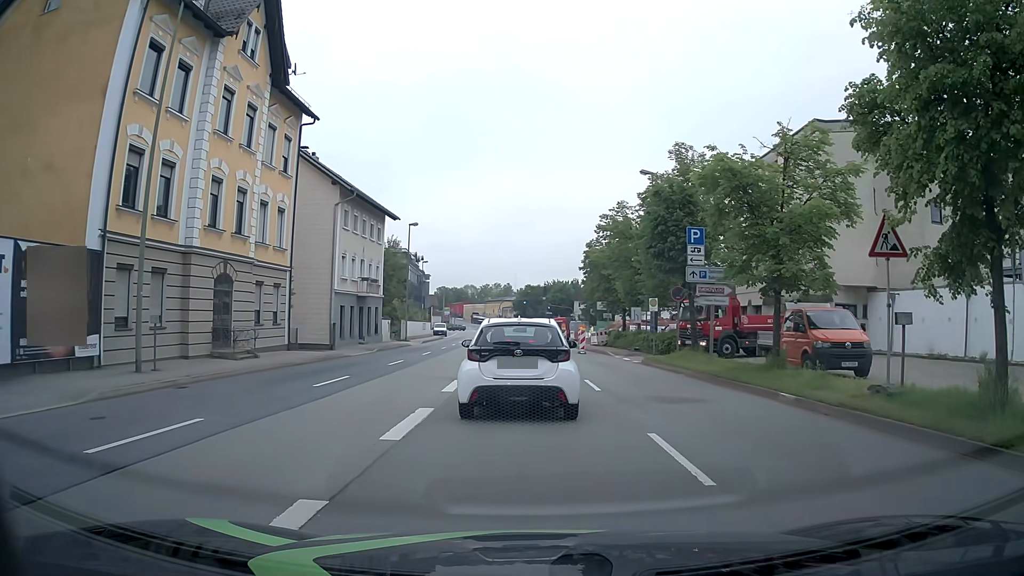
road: primary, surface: asphalt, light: Day
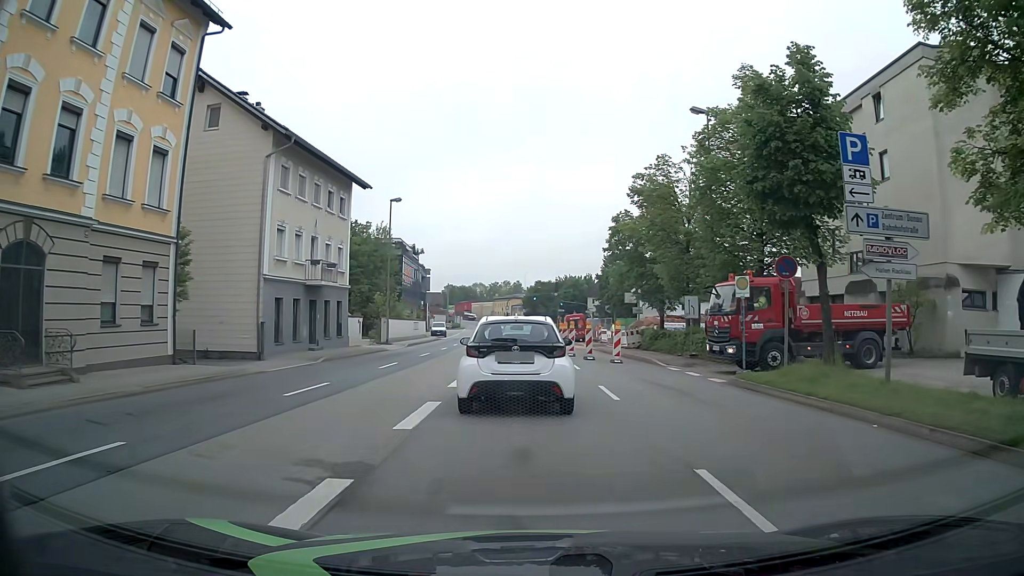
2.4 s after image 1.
(-0.2, +11.6) m; -1°
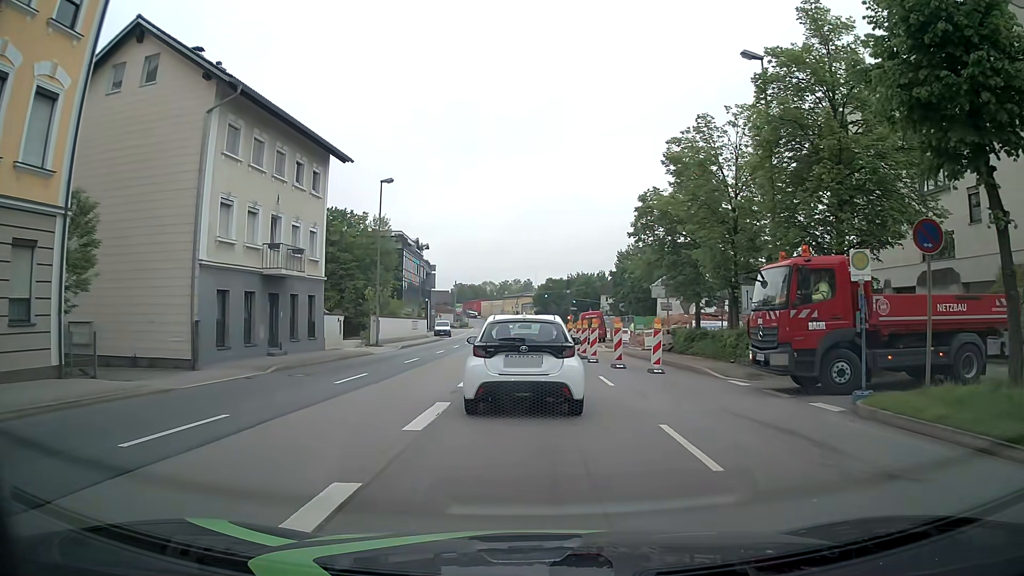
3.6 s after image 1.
(-0.1, +6.2) m; -2°
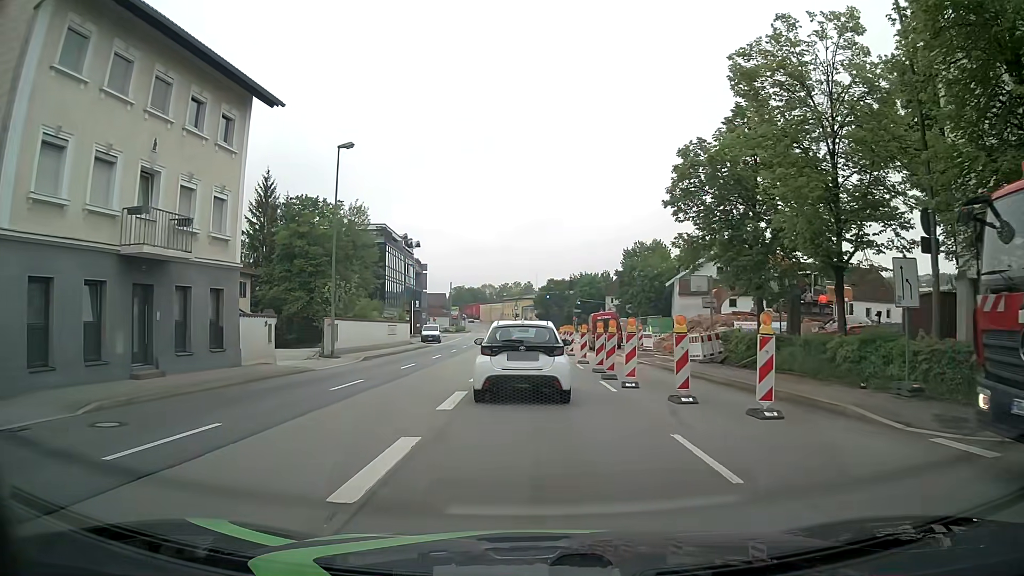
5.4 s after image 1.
(+0.2, +9.5) m; +1°
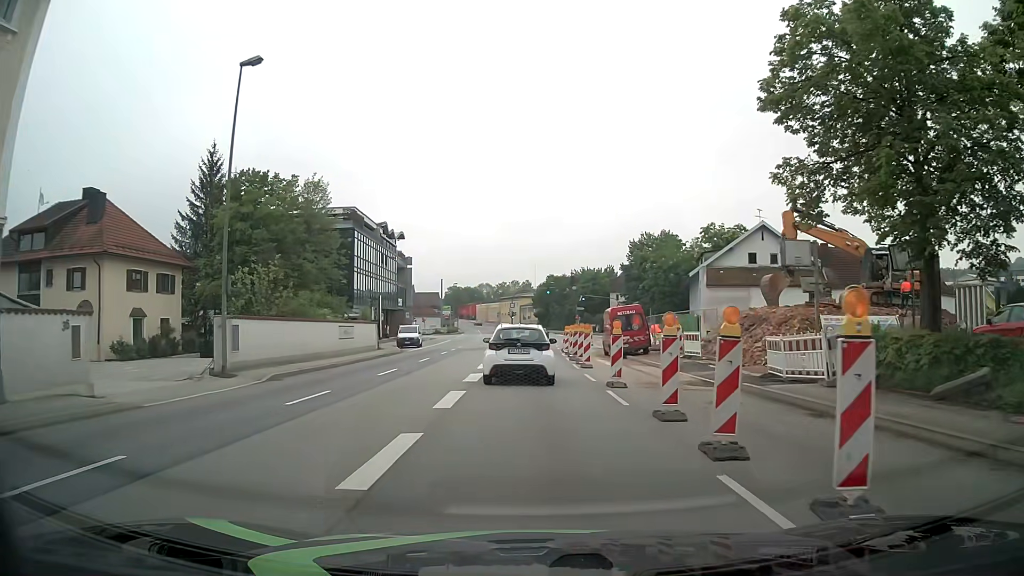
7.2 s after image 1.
(+0.1, +11.7) m; 0°
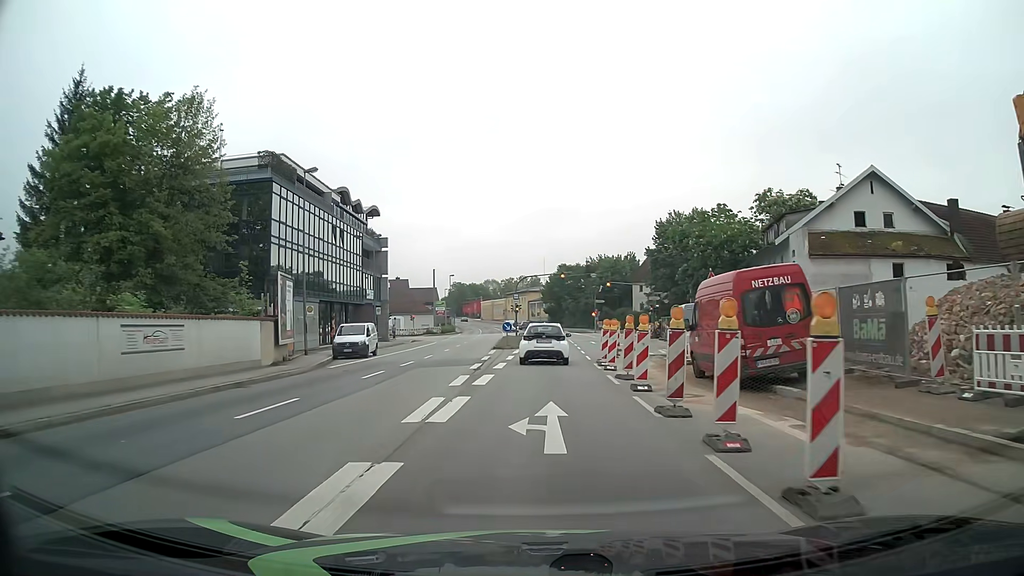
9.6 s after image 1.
(+0.1, +20.6) m; 0°
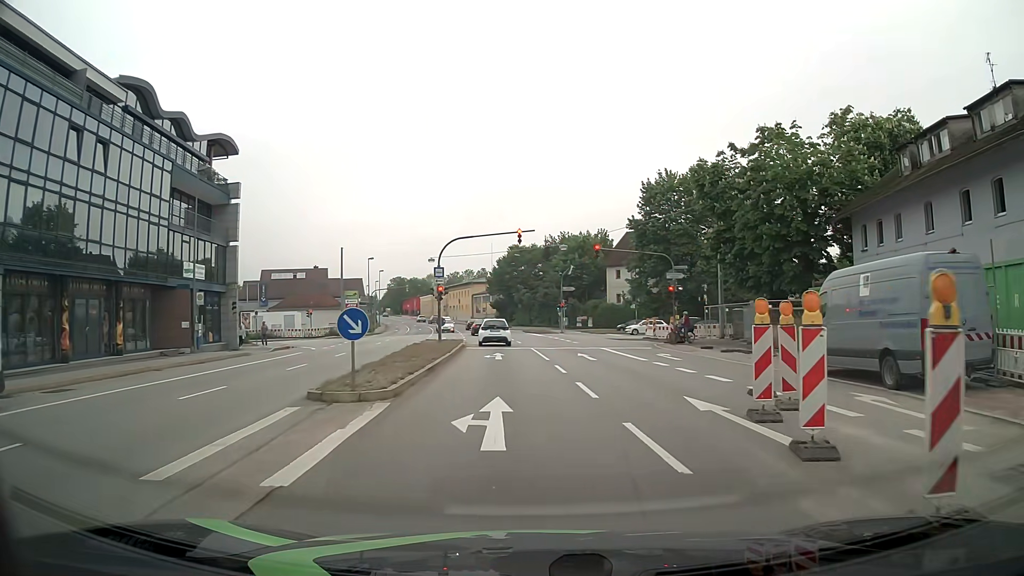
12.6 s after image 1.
(+0.5, +28.1) m; +4°
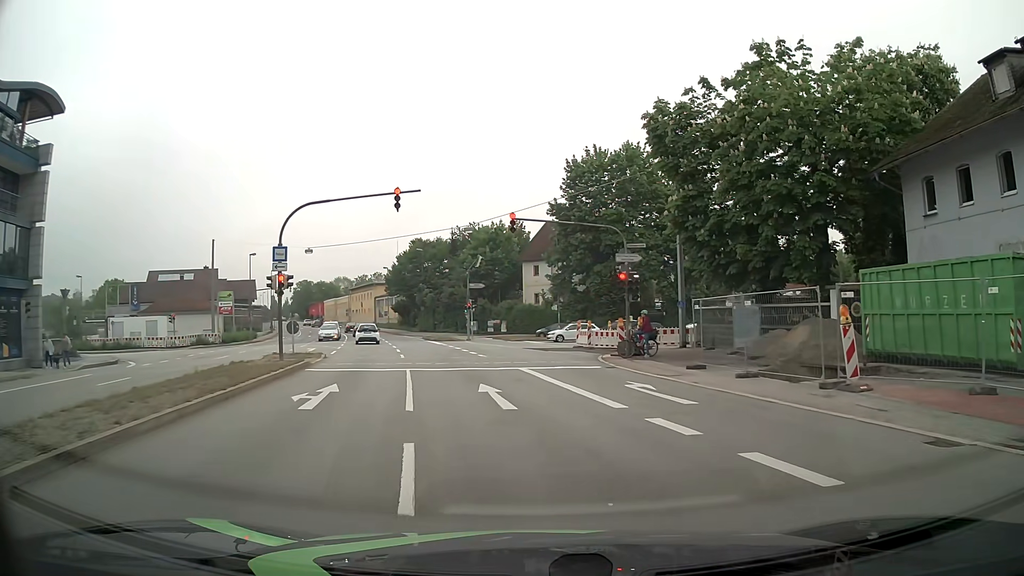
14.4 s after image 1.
(+0.9, +12.8) m; +8°
(0, +10) (-2, +20) (-4, +30) (-6, +39) (-9, +49) (-11, +59) (-14, +68) (-17, +78) (-21, +87) (-24, +97) m
